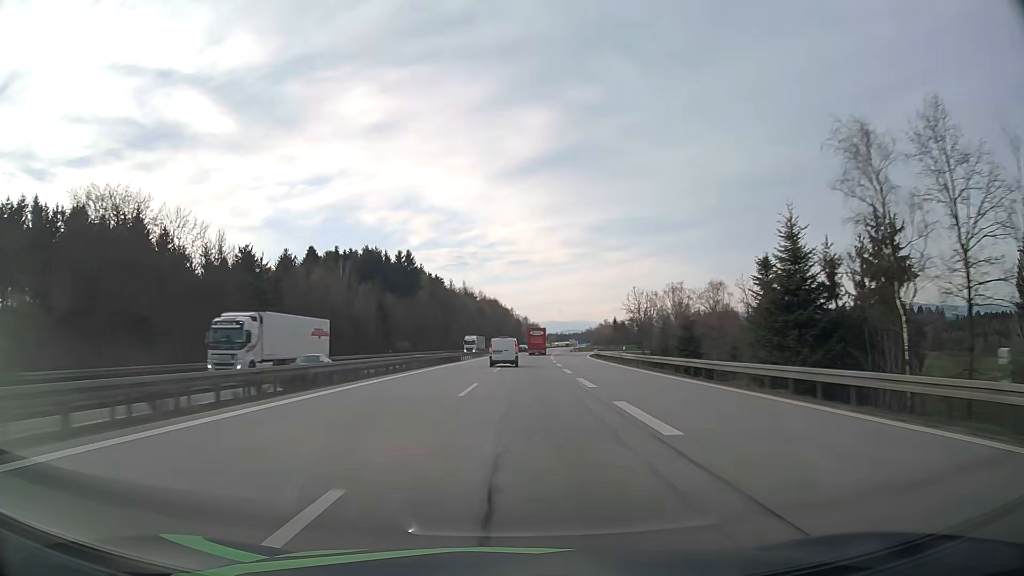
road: motorway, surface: asphalt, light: Day
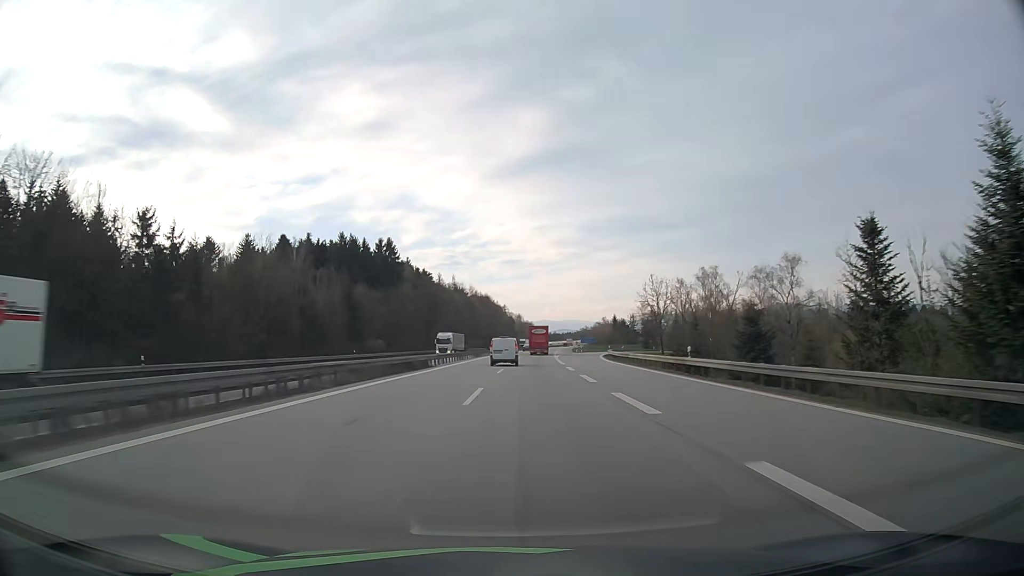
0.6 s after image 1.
(+0.1, +20.7) m; +1°
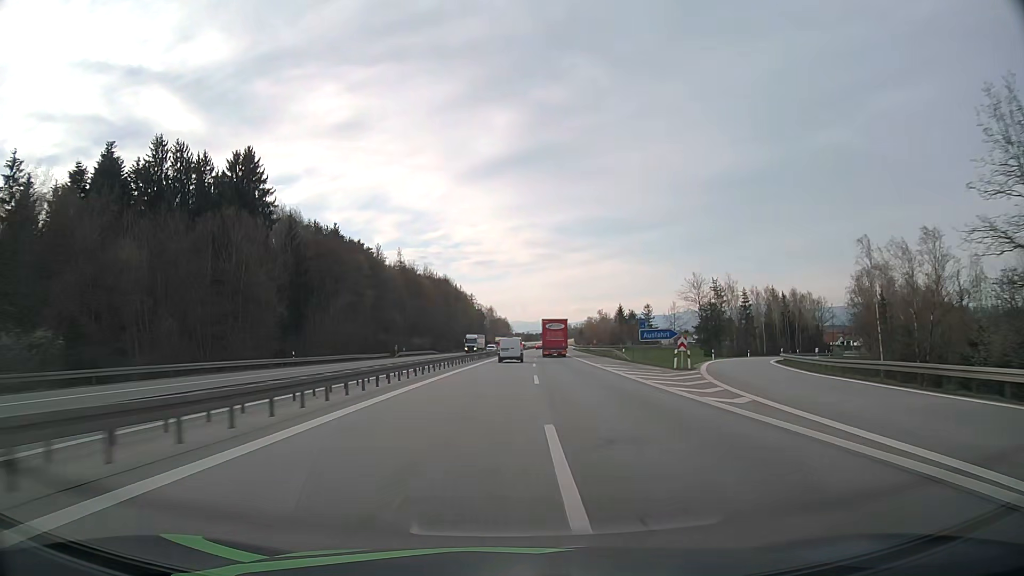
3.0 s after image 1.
(+1.6, +82.8) m; +2°
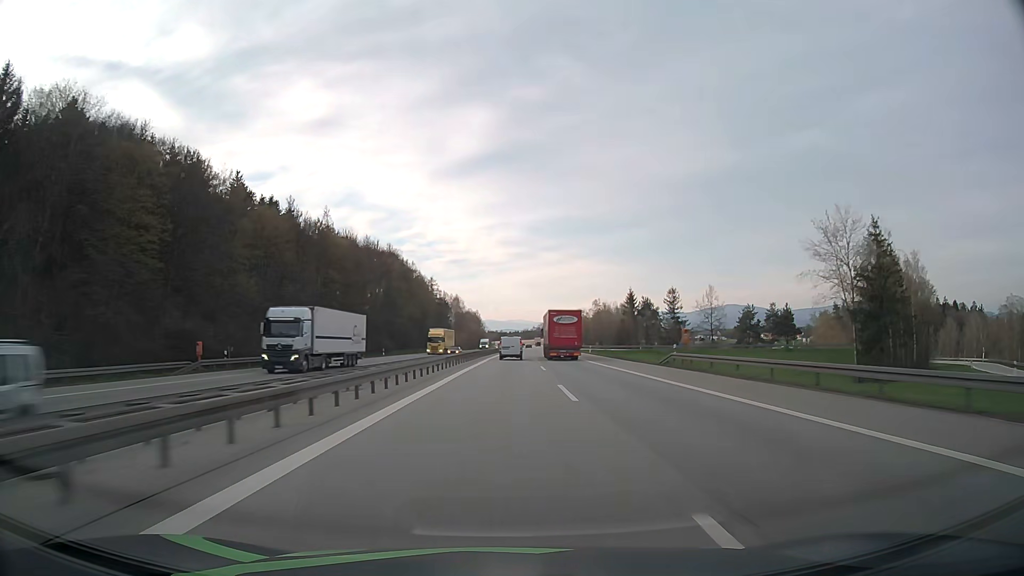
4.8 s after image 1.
(+1.3, +62.2) m; +2°
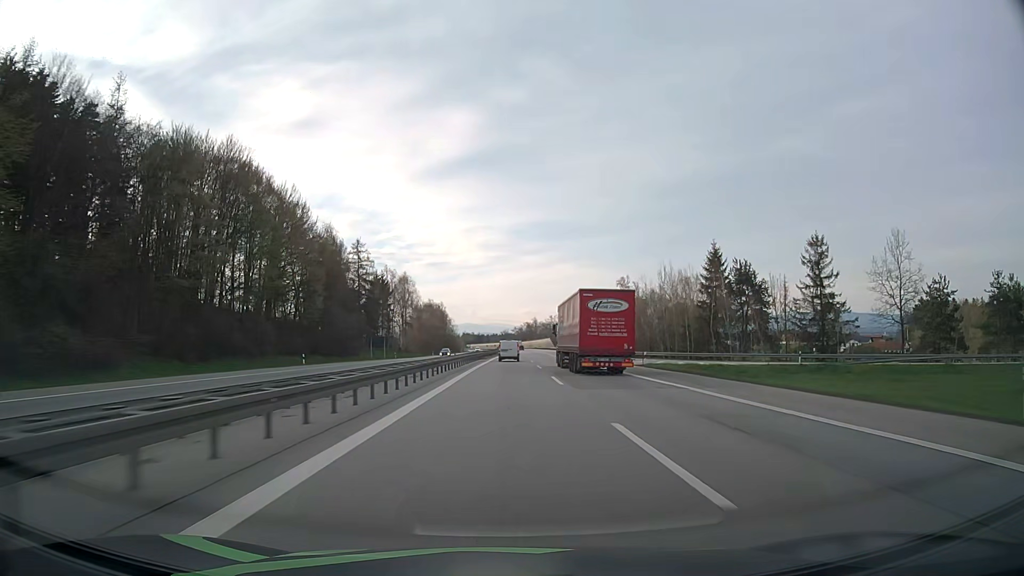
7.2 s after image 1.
(+1.5, +83.2) m; +2°
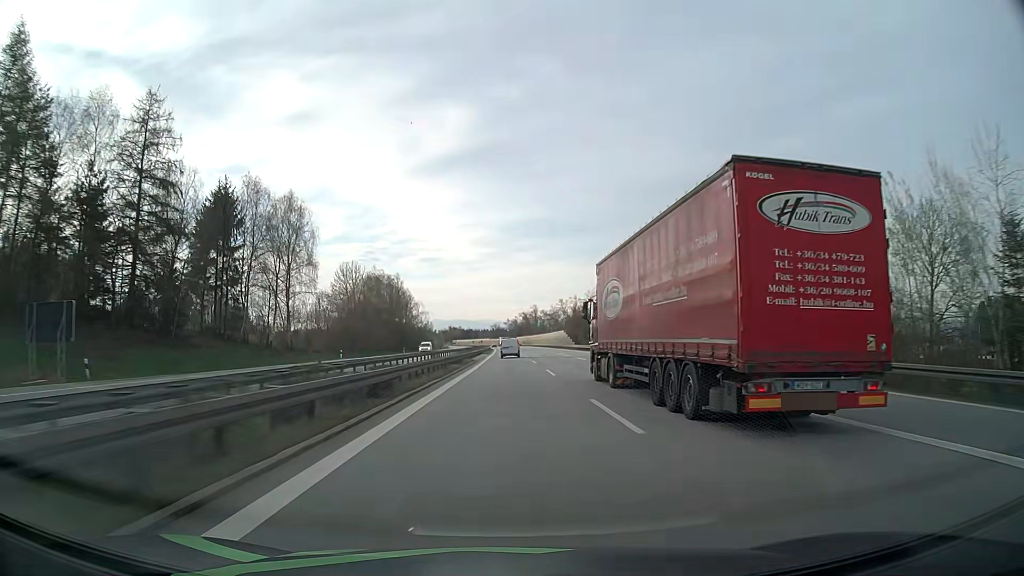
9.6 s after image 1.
(+0.7, +83.7) m; +1°
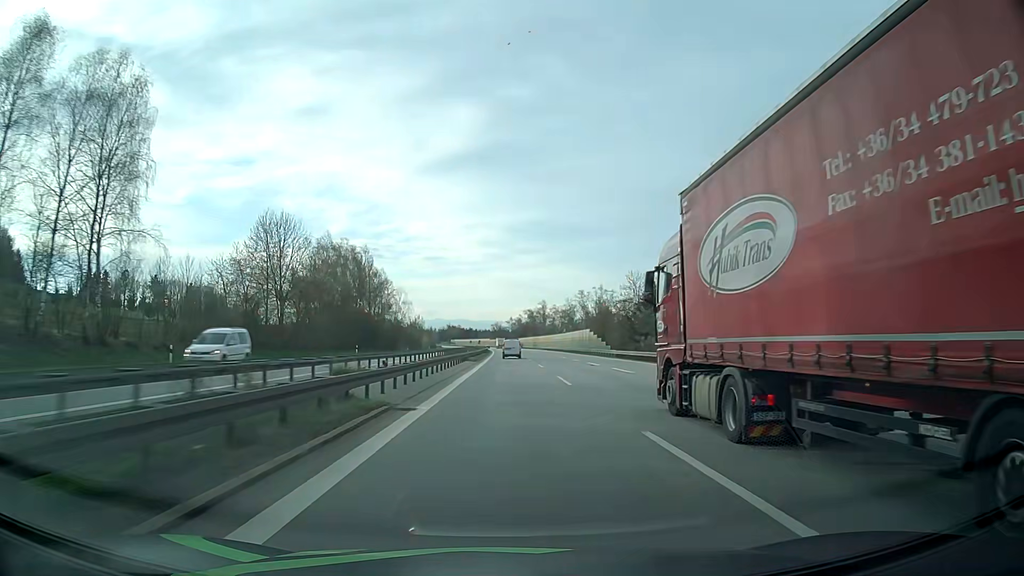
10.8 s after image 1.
(-0.1, +42.1) m; 0°
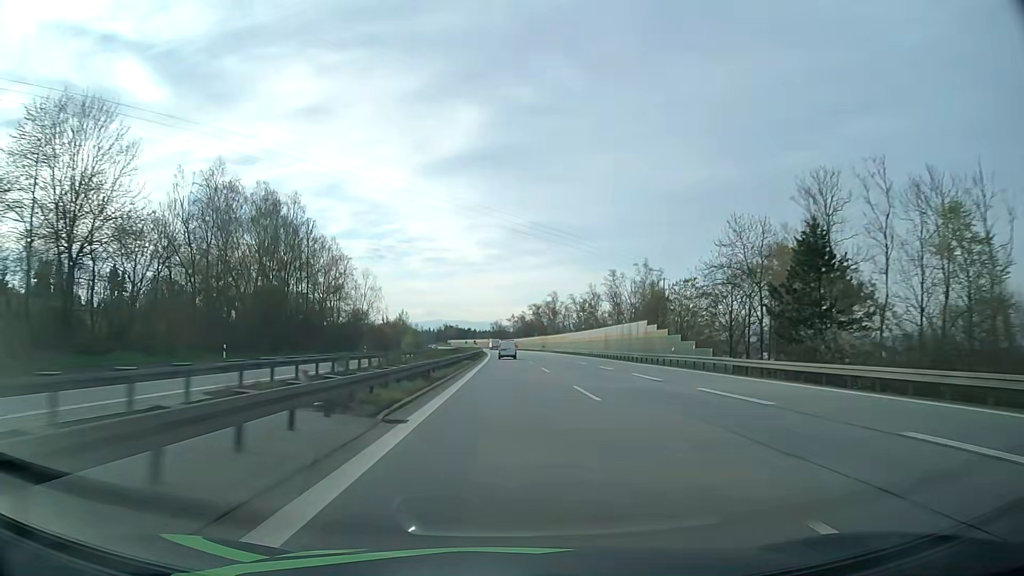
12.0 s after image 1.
(+0.1, +42.2) m; 0°
(0, +10) (0, +20) (0, +30) (0, +40) (0, +50) (0, +60) (-1, +70) (-1, +80) (-1, +90) (-1, +100) m
